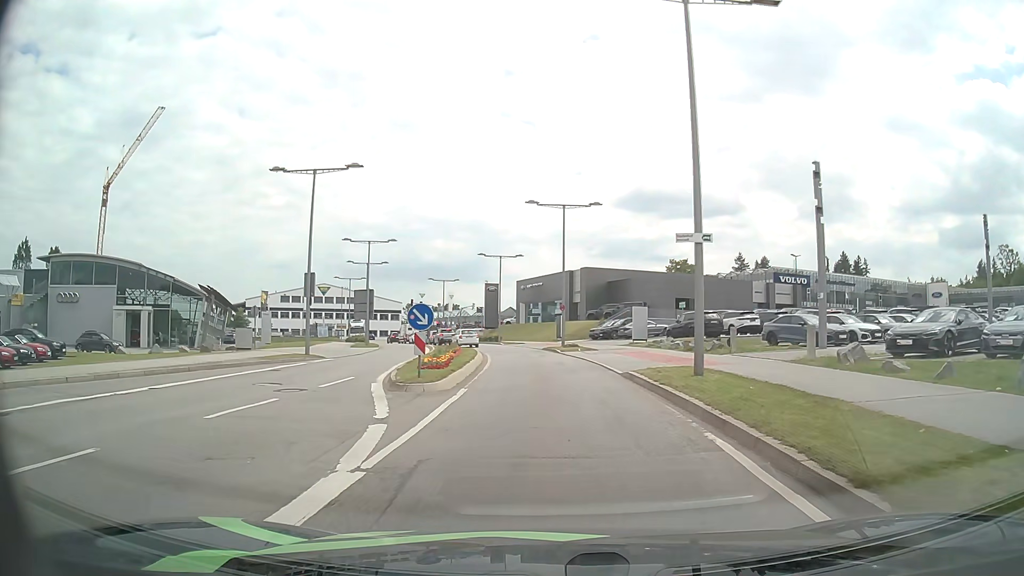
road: secondary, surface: asphalt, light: Day
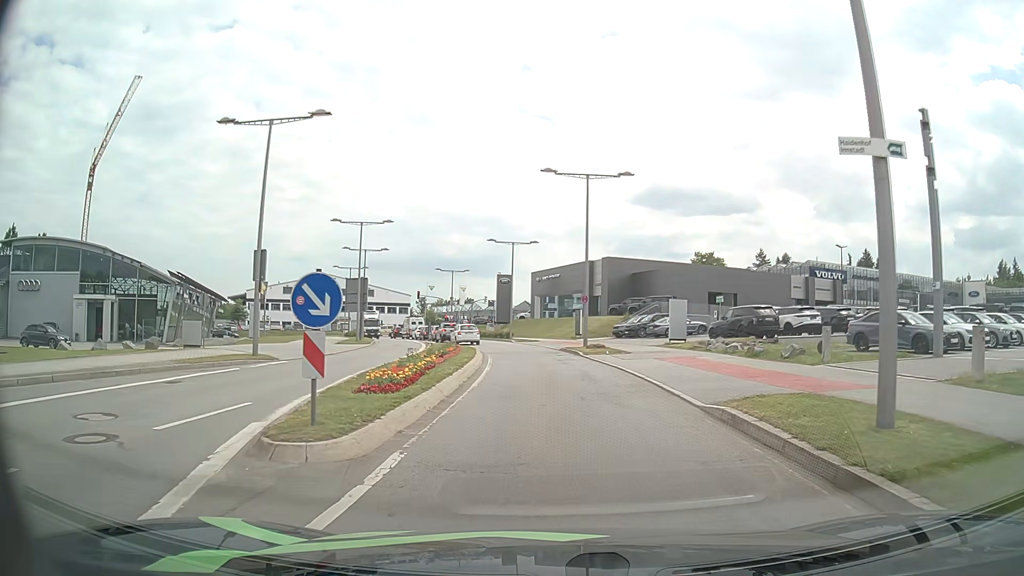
(0.0, +7.7) m; -1°
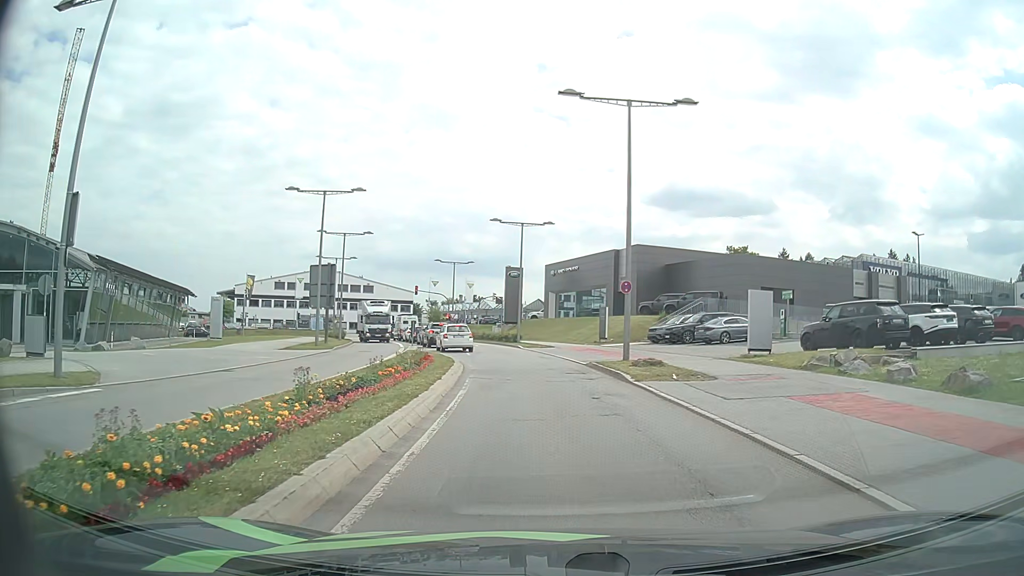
(-0.2, +12.1) m; -1°
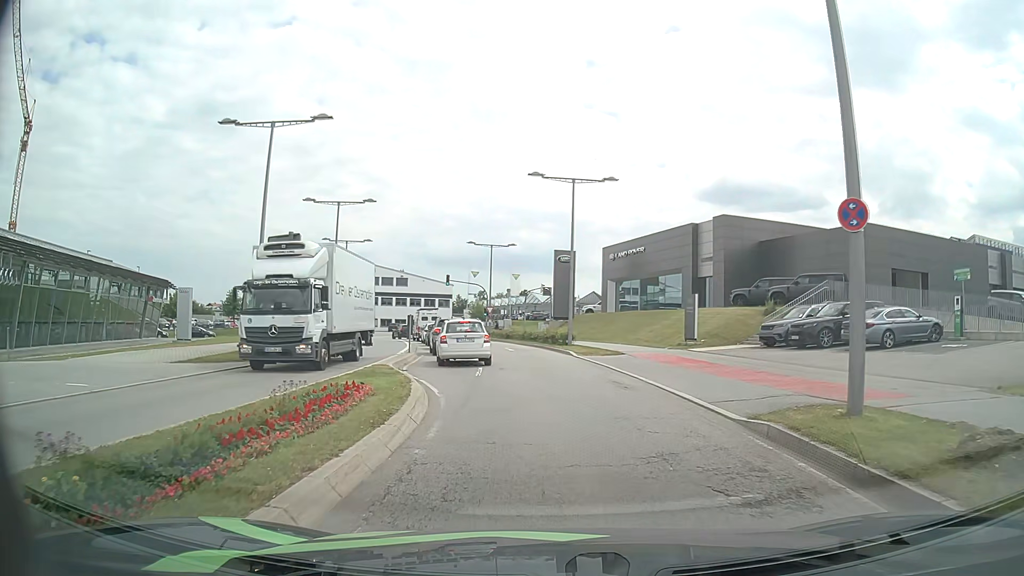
(-0.4, +14.5) m; -4°
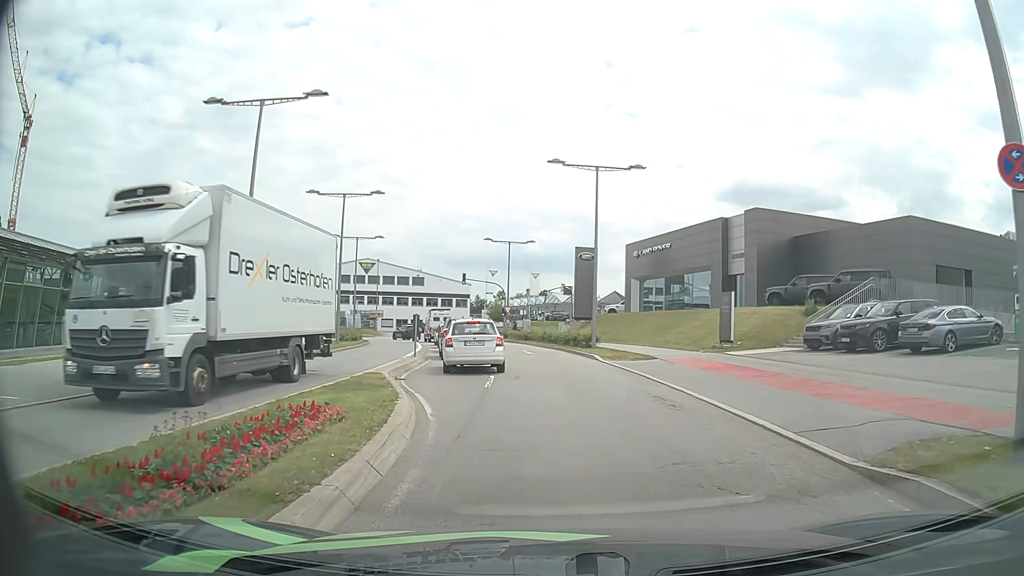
(-0.1, +3.0) m; -1°
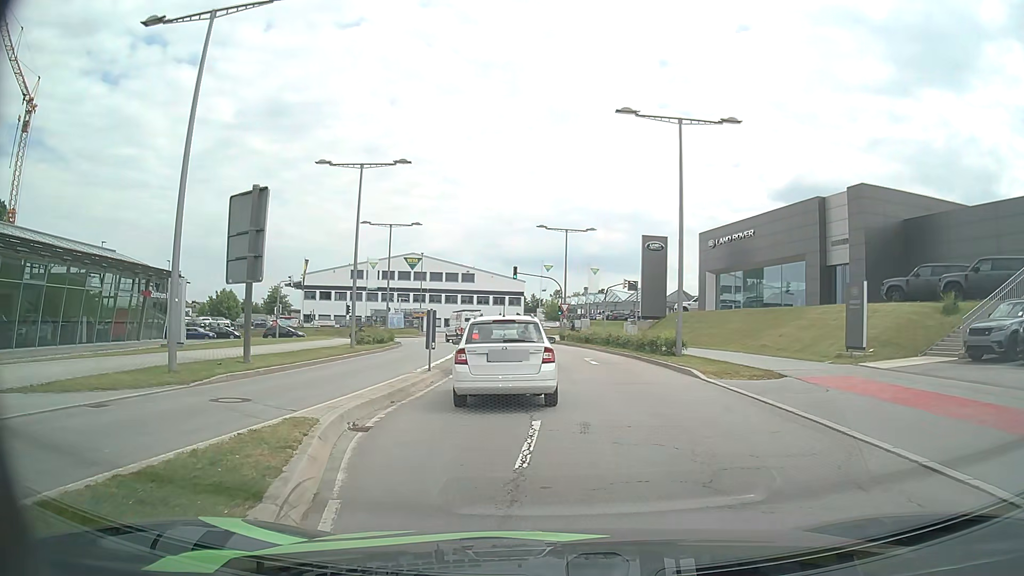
(-0.4, +7.9) m; -6°
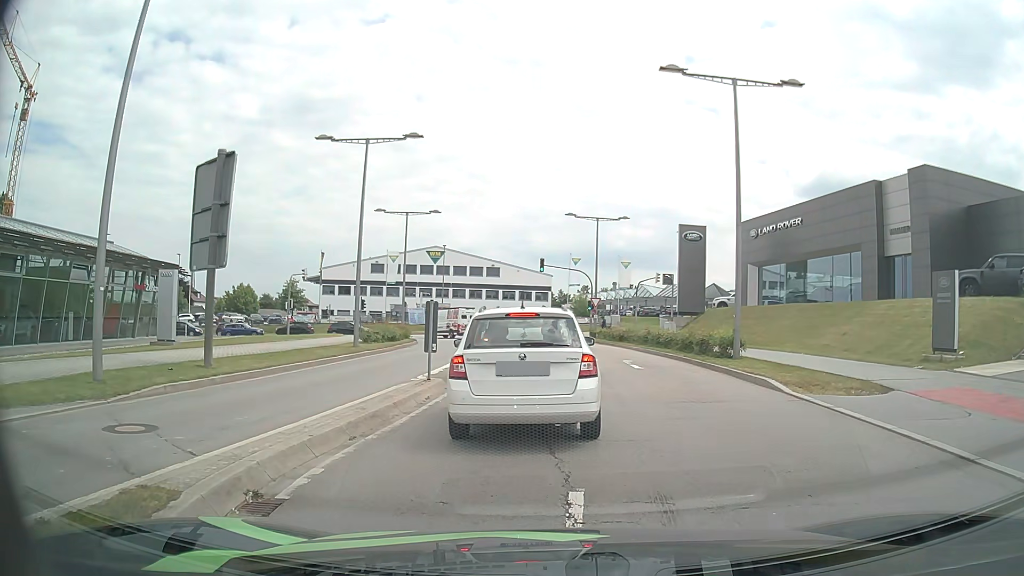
(0.0, +4.0) m; -1°
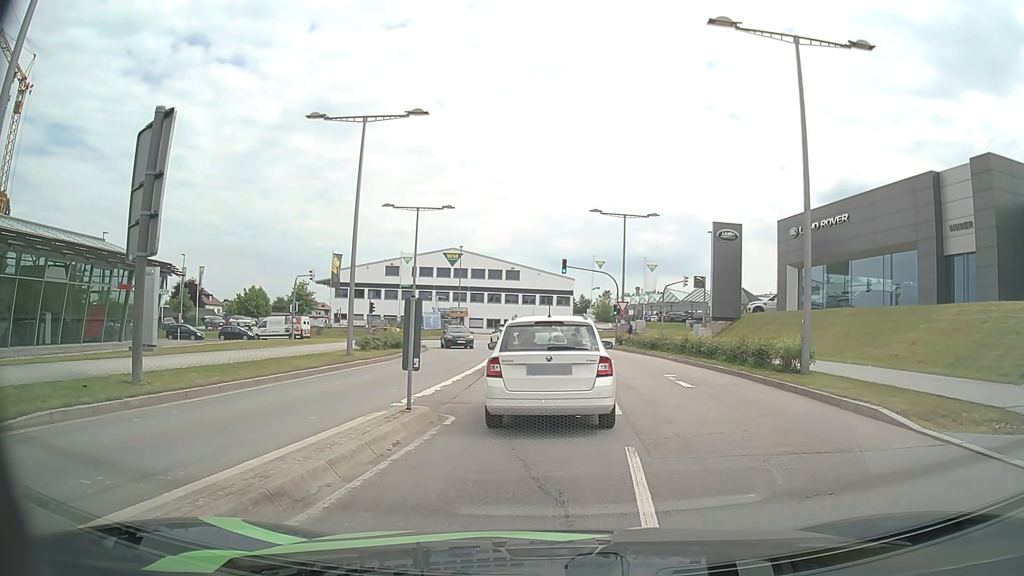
(-0.1, +3.8) m; -2°
(0, +10) (0, +20) (-1, +30) (-1, +40) (-2, +50) (-4, +60) (-10, +68) (-19, +72) (-29, +72) (-38, +71) m
